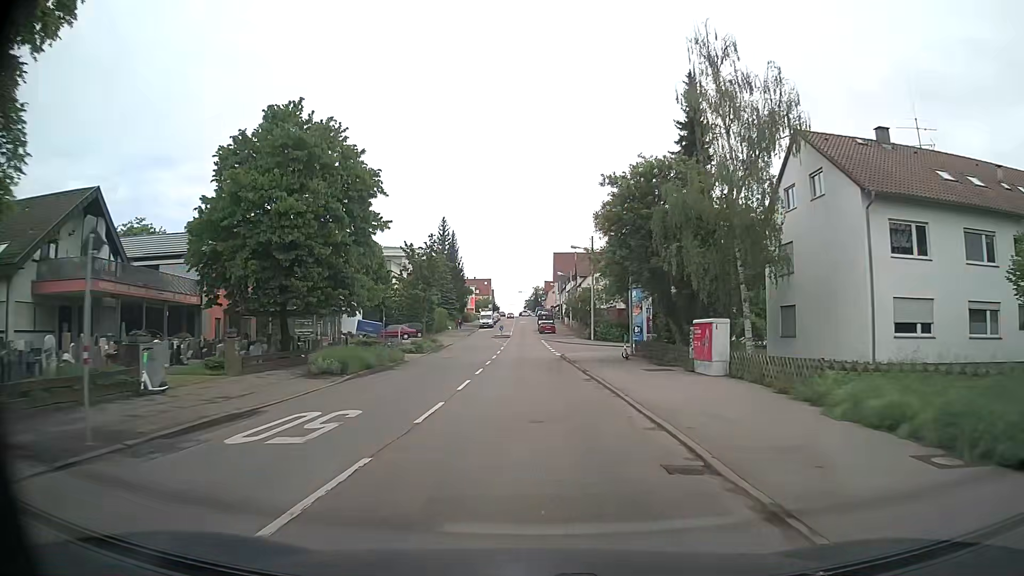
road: secondary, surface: asphalt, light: Day
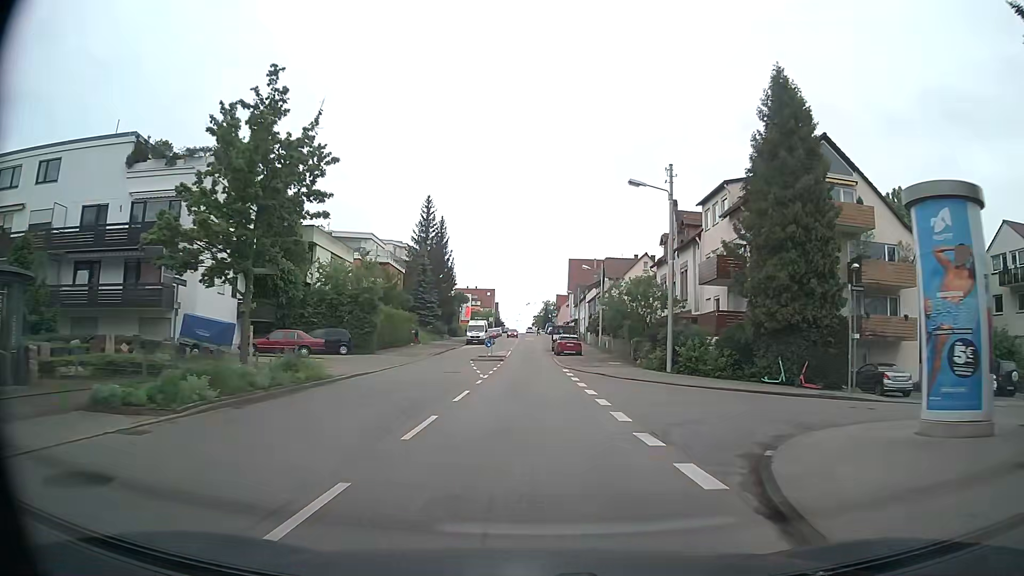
(-0.2, +31.7) m; 0°
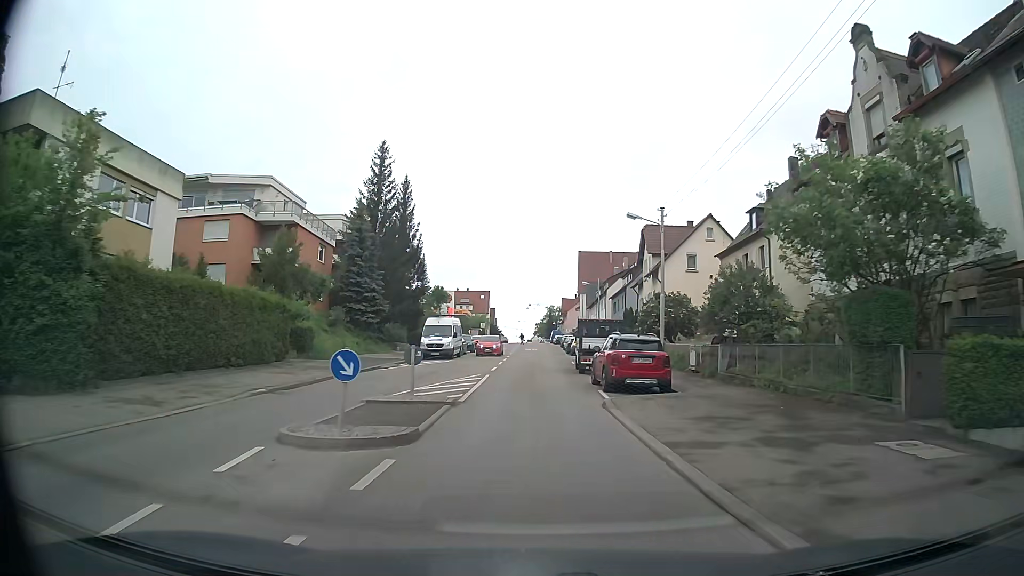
(-0.6, +30.6) m; -1°
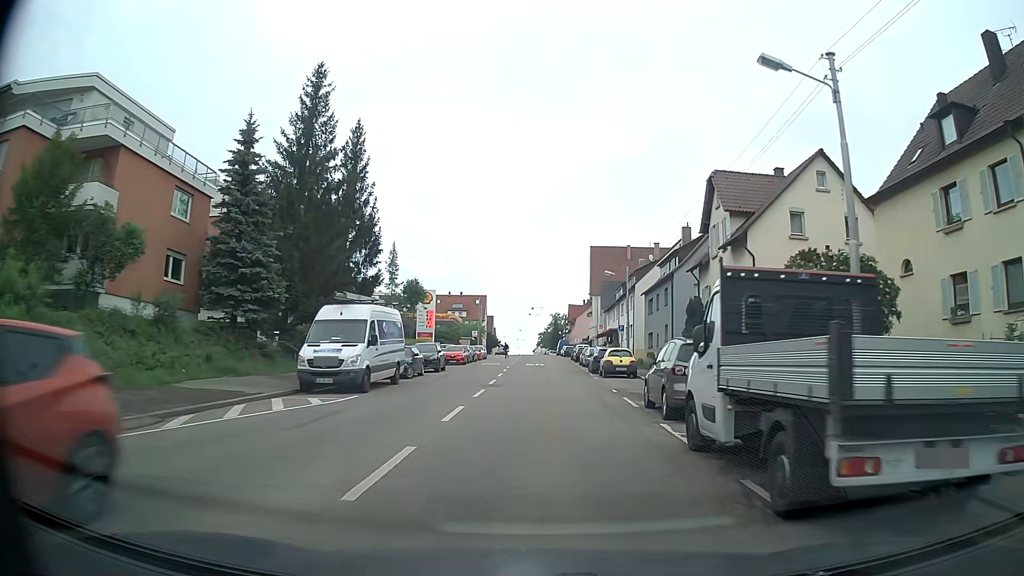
(-0.2, +22.0) m; -1°
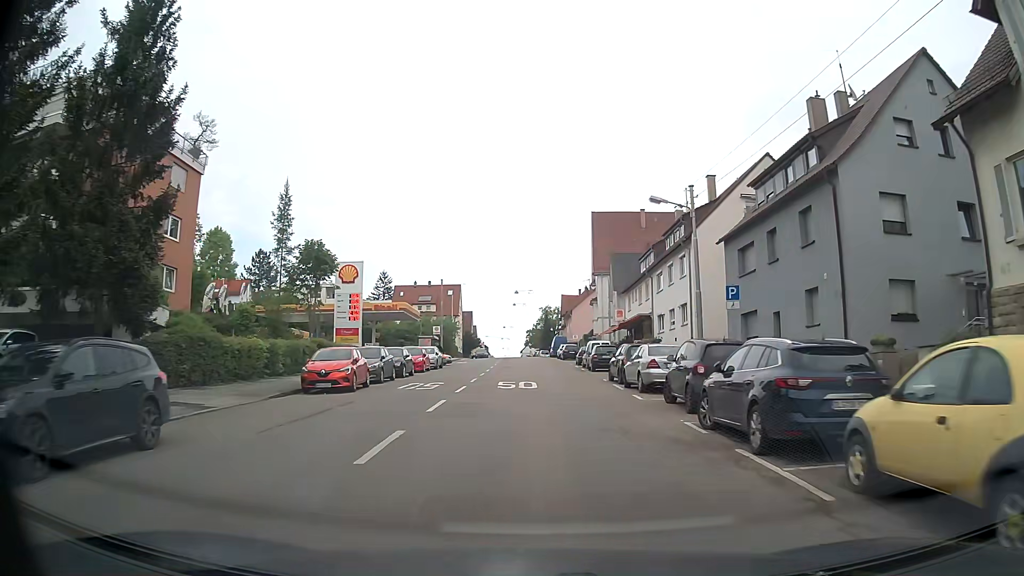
(+0.3, +28.4) m; +1°
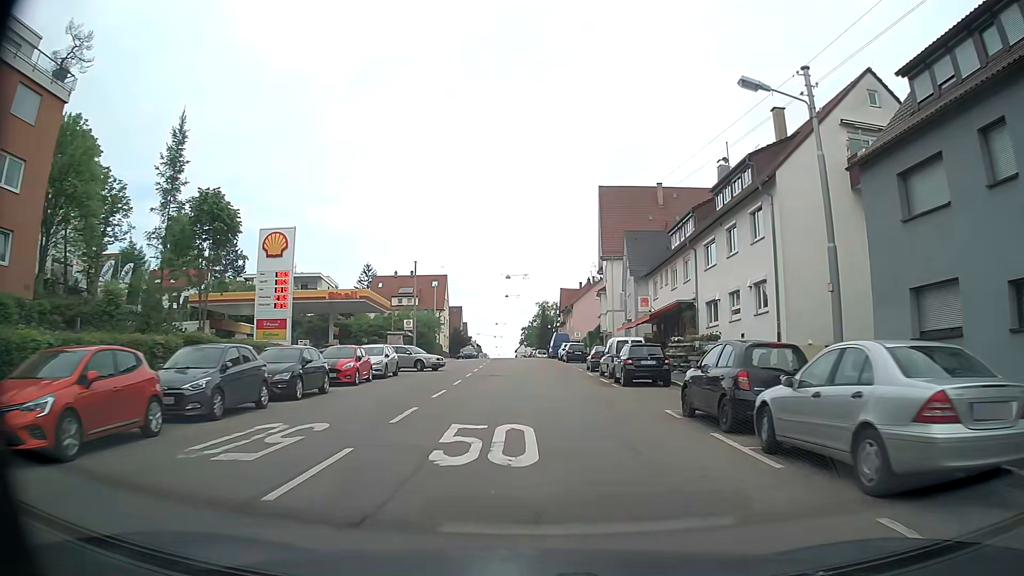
(0.0, +14.1) m; 0°
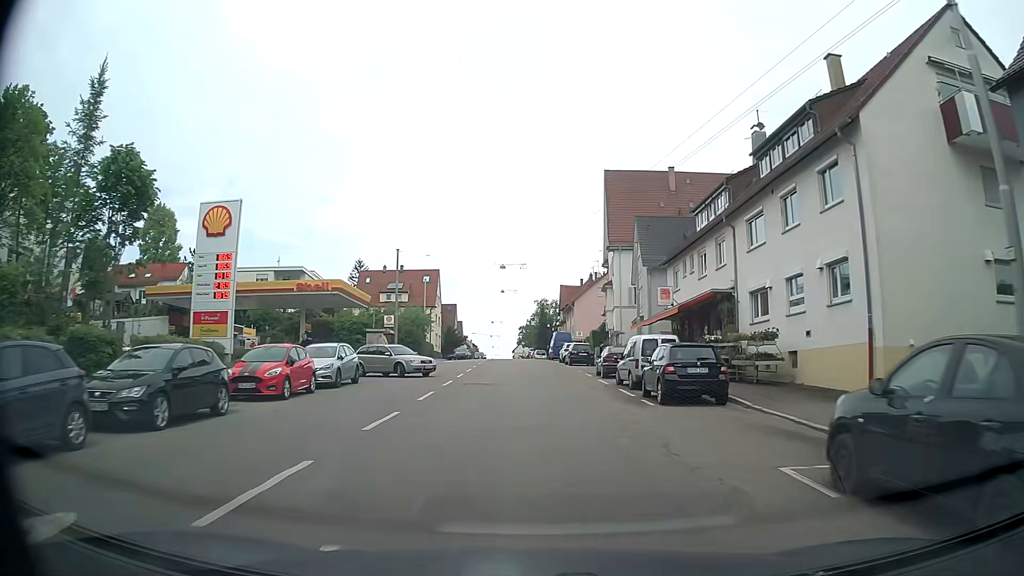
(0.0, +7.1) m; 0°
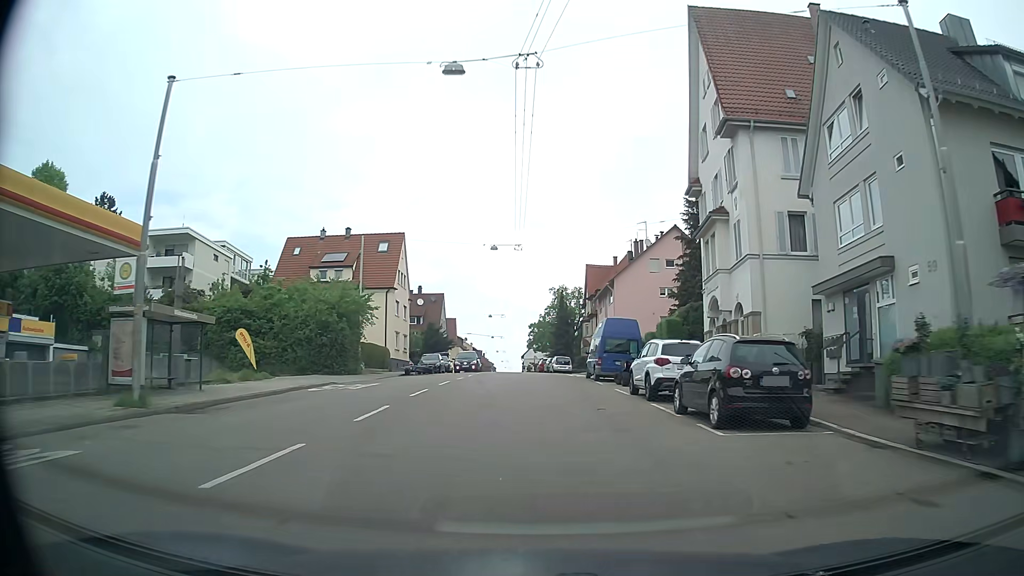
(-0.3, +35.1) m; -1°
(0, +10) (0, +20) (0, +30) (0, +40) (-1, +50) (-1, +60) (-1, +70) (-2, +80) (-2, +90) (-3, +100) m
